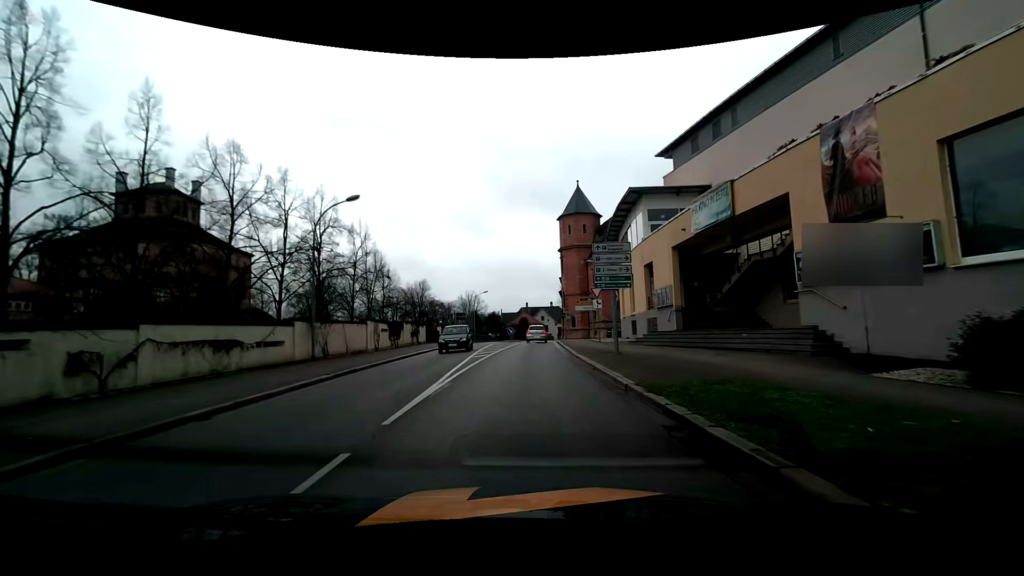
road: tertiary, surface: asphalt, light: Day
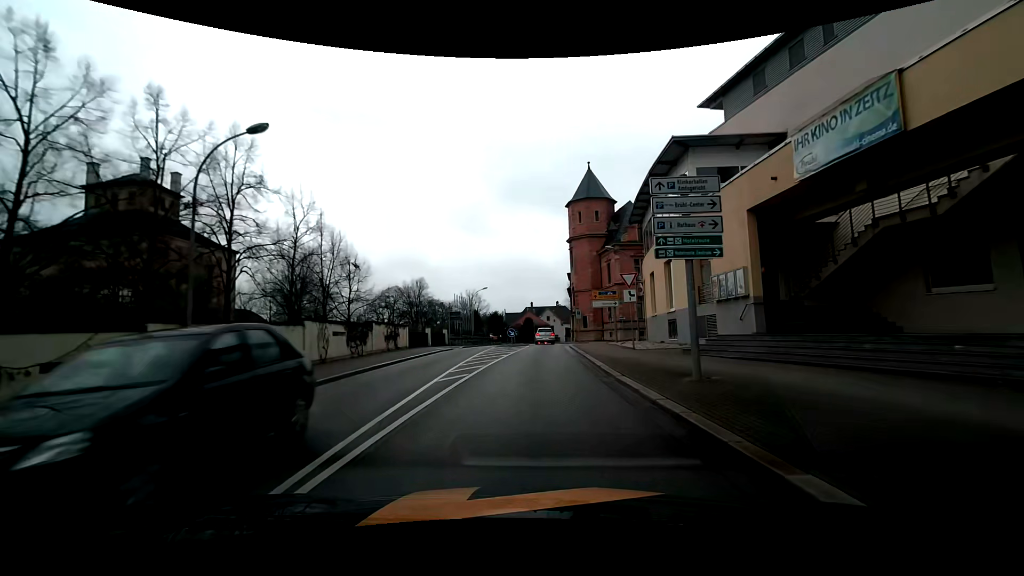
(-0.1, +9.1) m; 0°
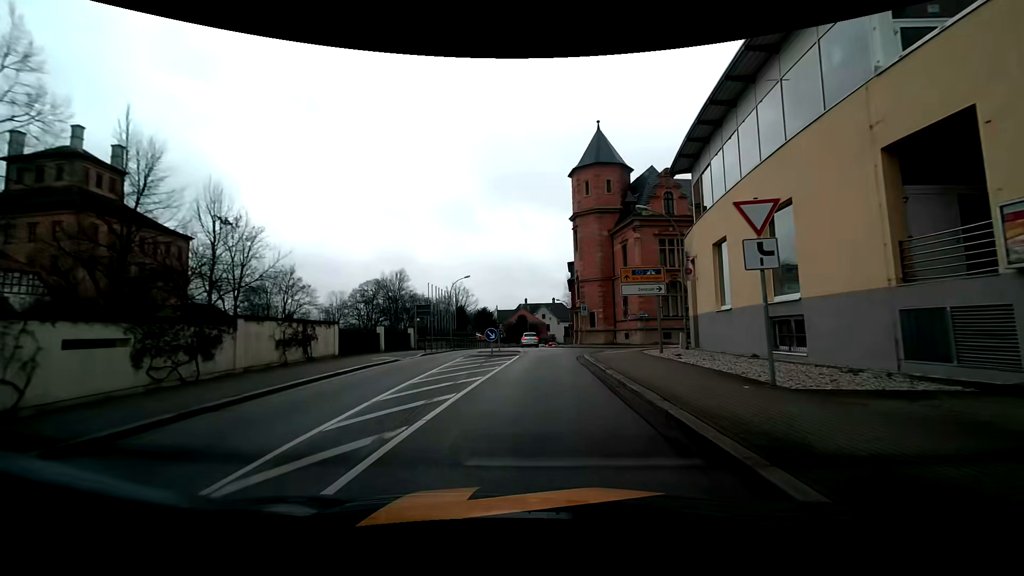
(0.0, +13.7) m; +1°
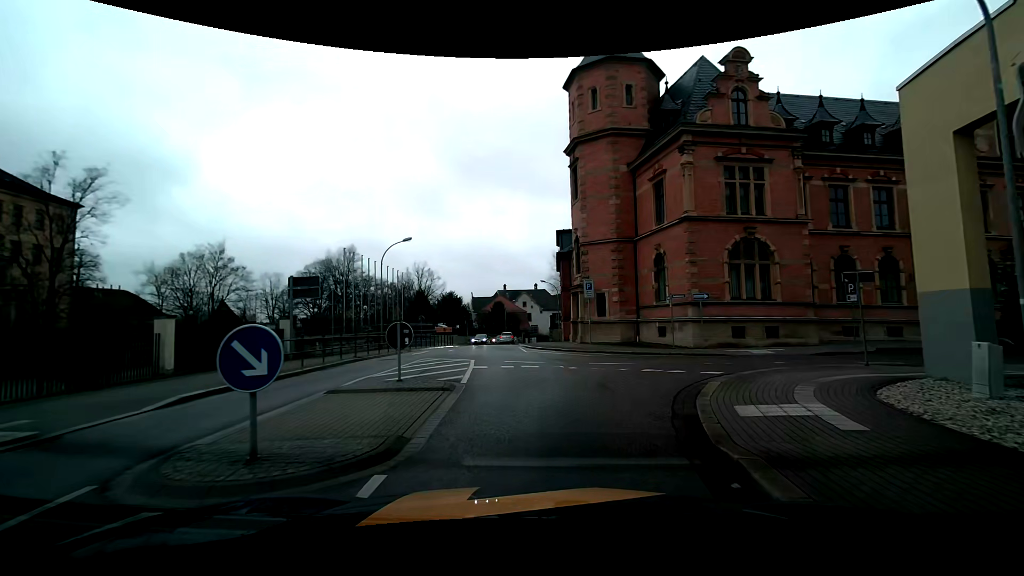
(+0.2, +18.8) m; +2°
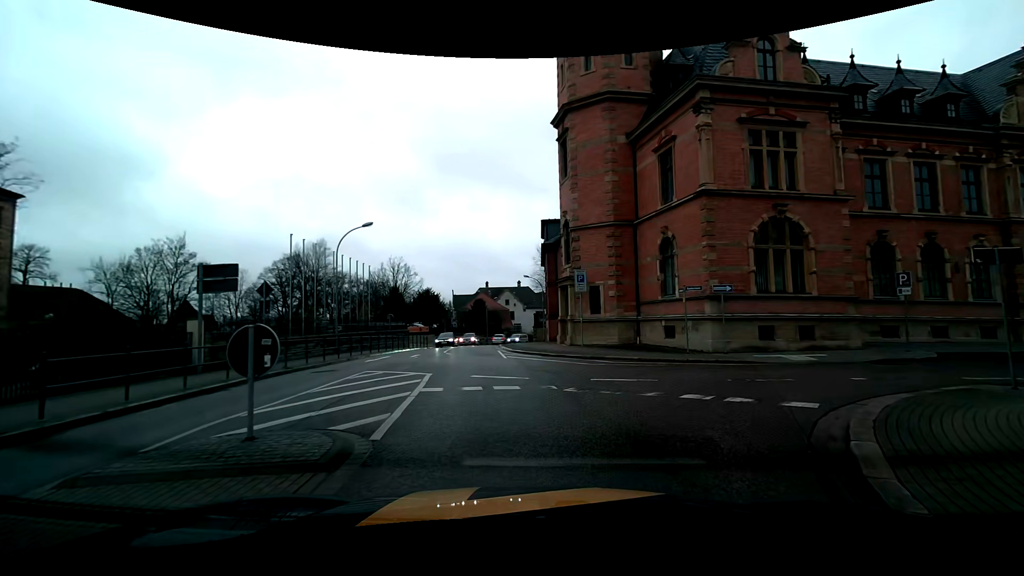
(0.0, +4.9) m; +1°
(+2, +10) (+9, +16) (+19, +18) (+28, +20) (+38, +22) (+48, +24) (+58, +25) (+68, +25) (+78, +23) (+88, +22) m
